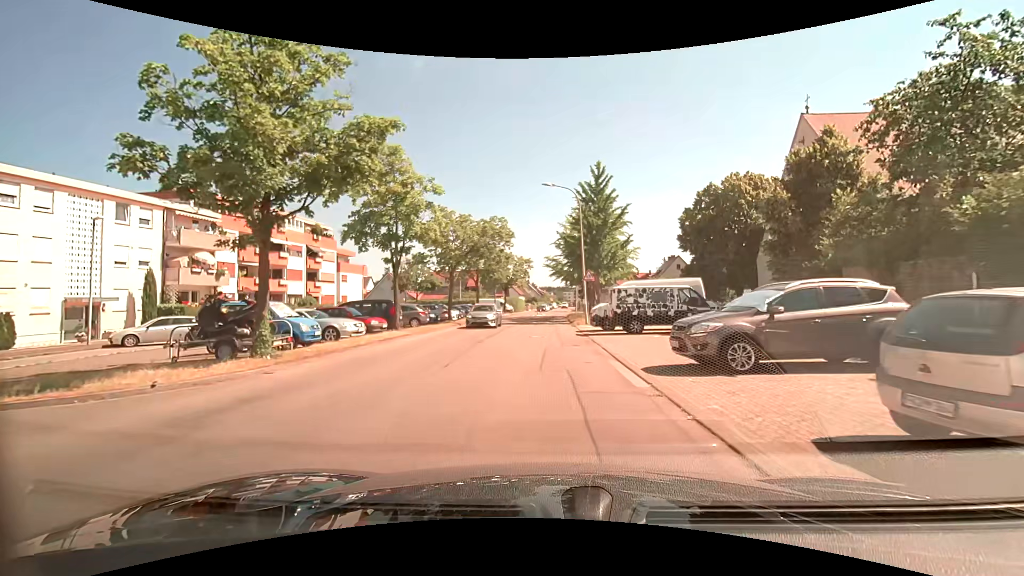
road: residential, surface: asphalt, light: Day
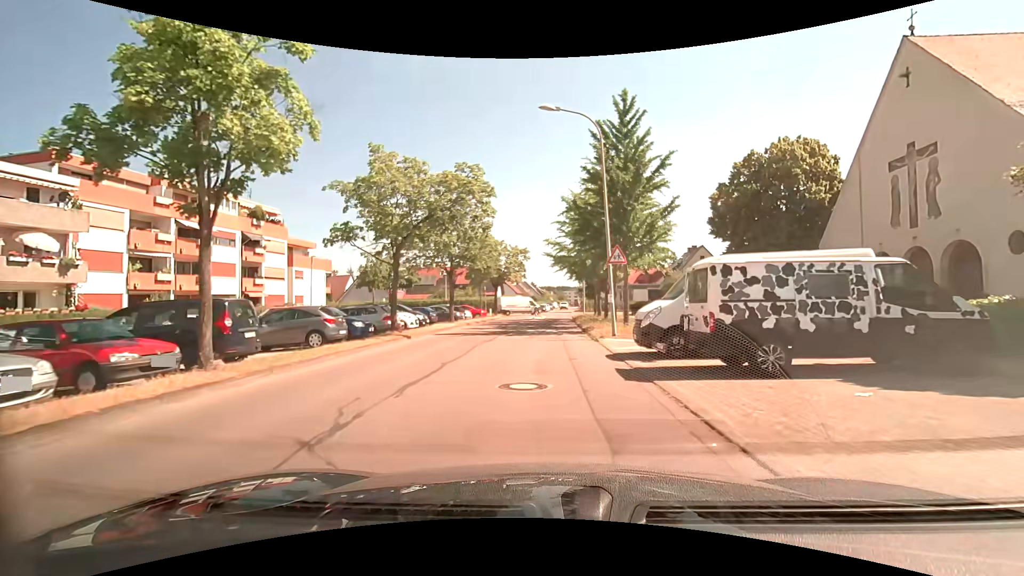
(-0.1, +12.6) m; 0°
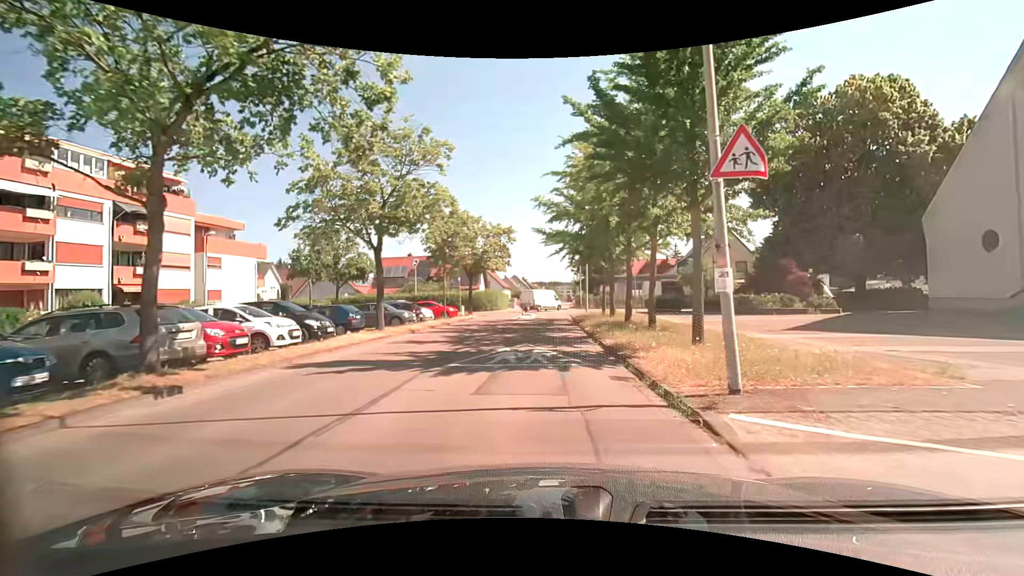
(0.0, +12.8) m; +1°
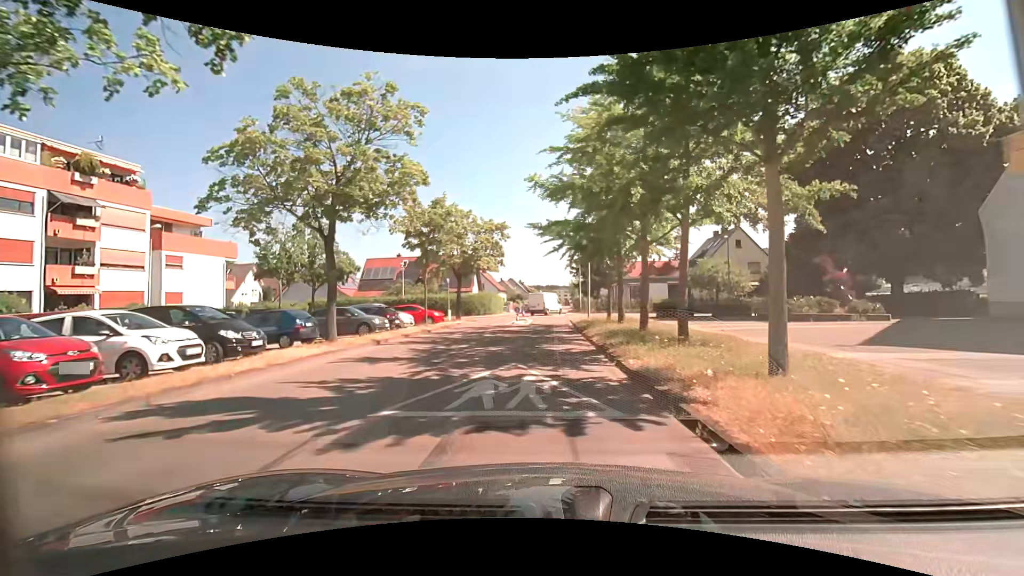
(0.0, +4.3) m; 0°
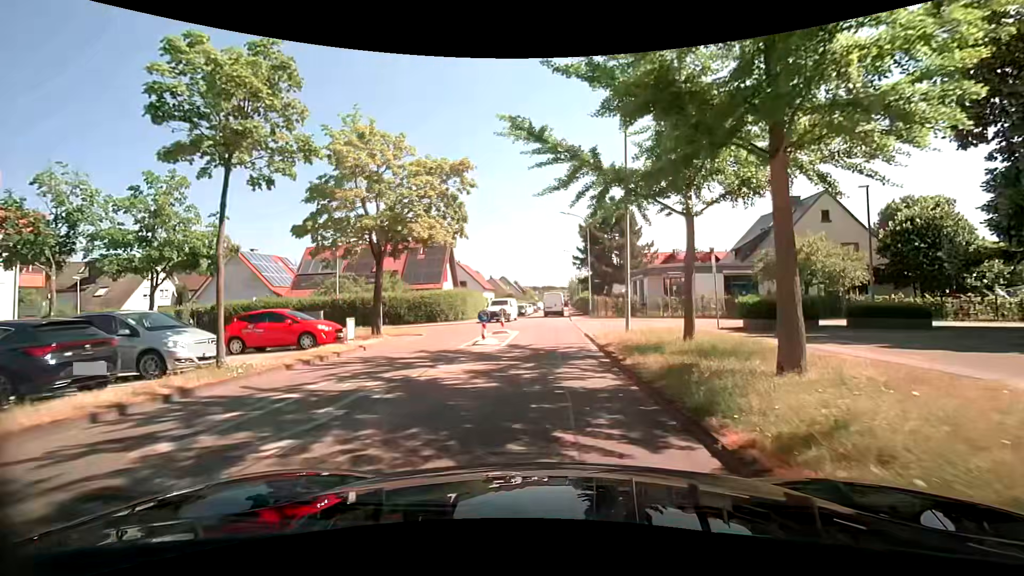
(+0.1, +17.2) m; -1°
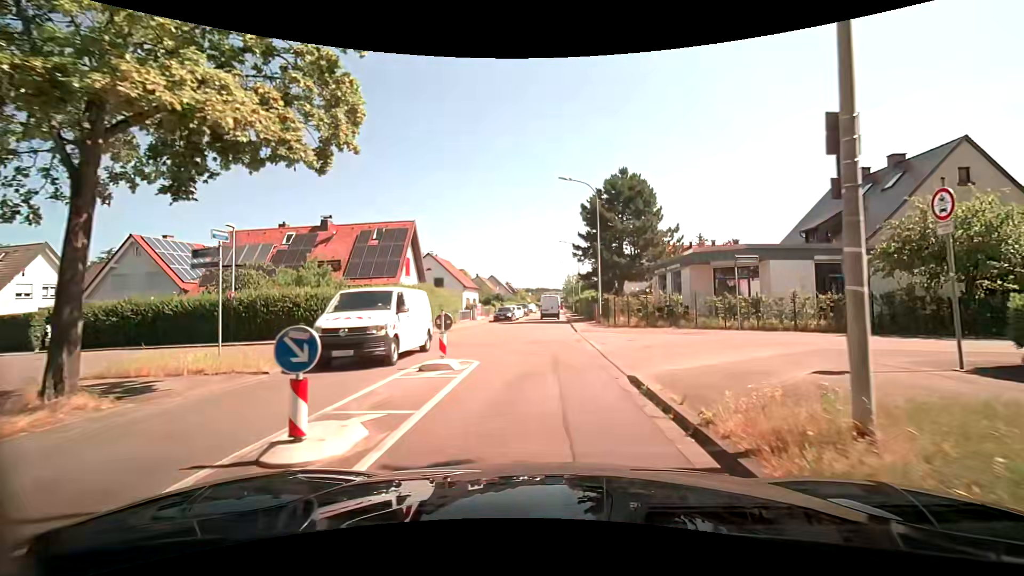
(+0.3, +12.6) m; +1°
